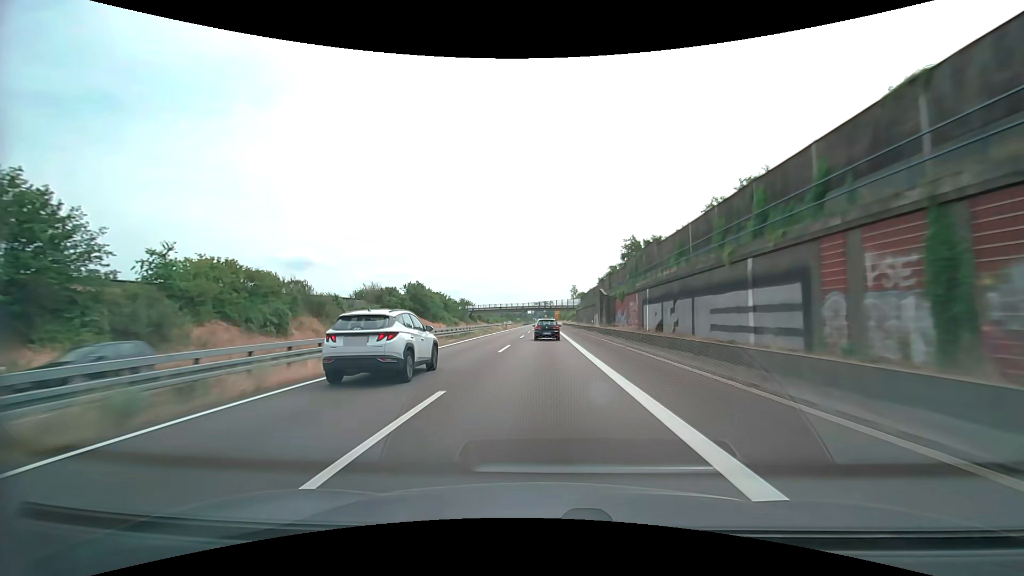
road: trunk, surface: asphalt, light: Day
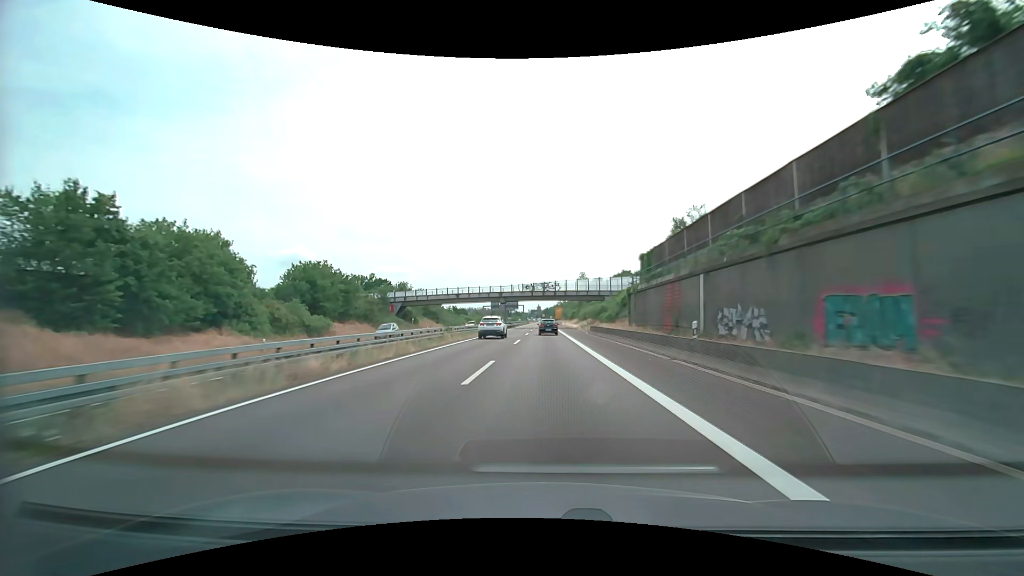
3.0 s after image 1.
(-0.2, +83.0) m; 0°
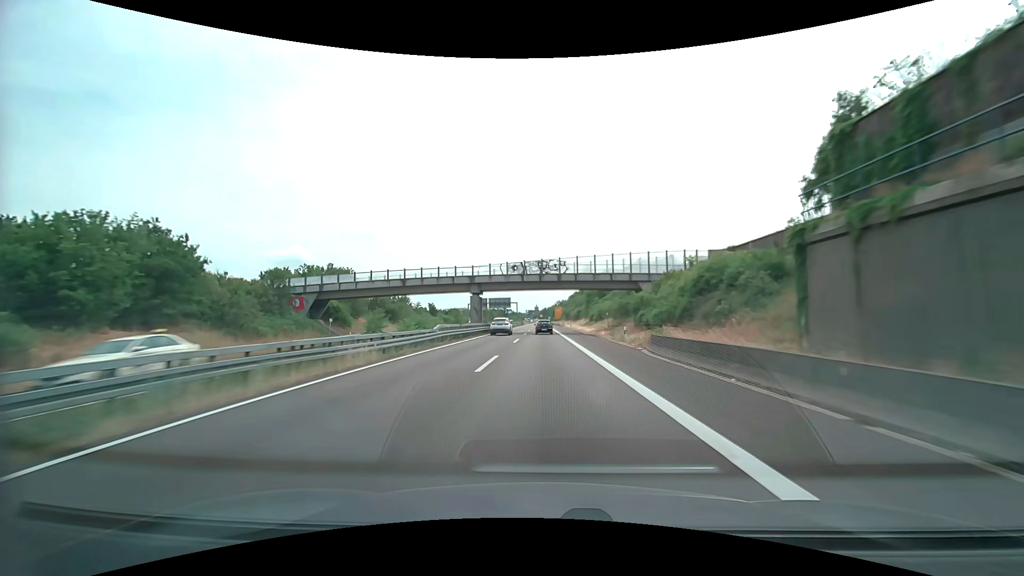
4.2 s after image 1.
(+0.2, +33.2) m; 0°
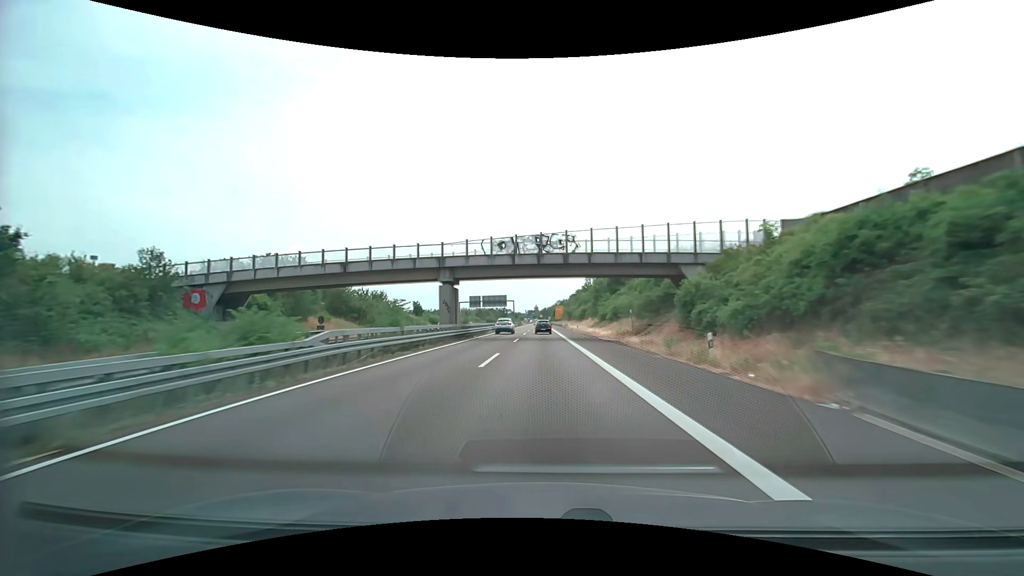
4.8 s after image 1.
(0.0, +16.6) m; 0°
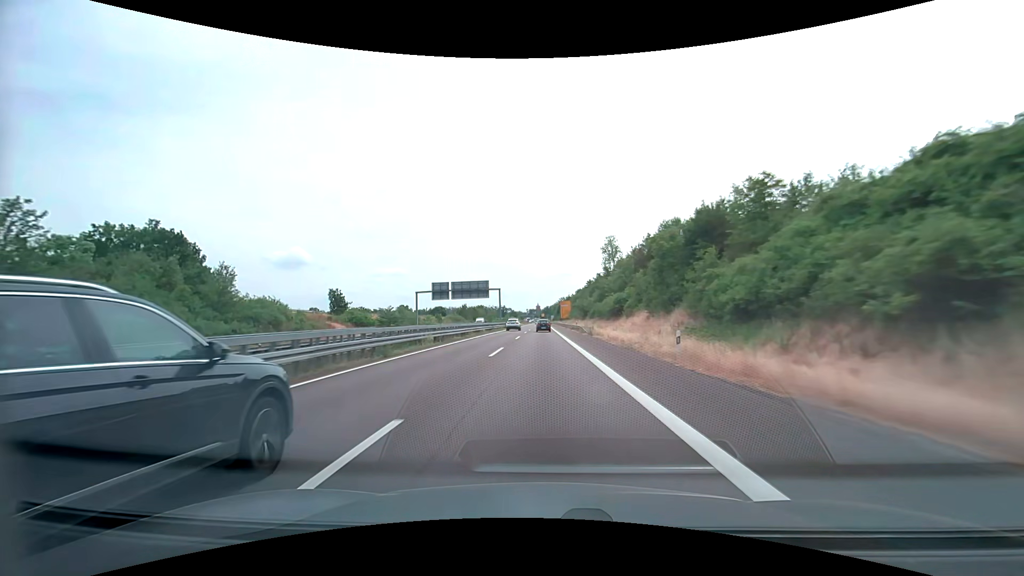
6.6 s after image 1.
(+0.1, +49.8) m; 0°
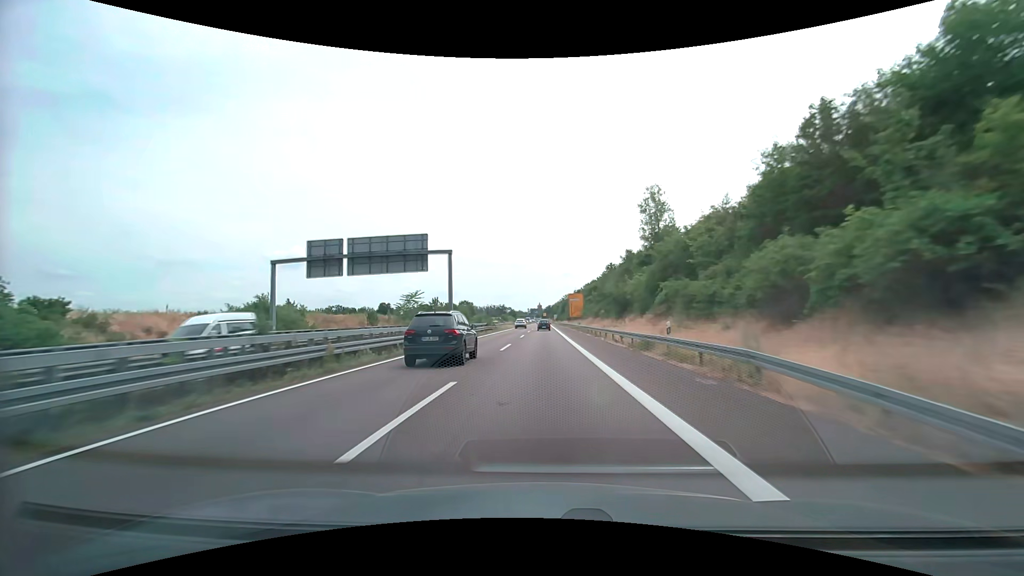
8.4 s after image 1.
(-0.5, +49.8) m; -1°
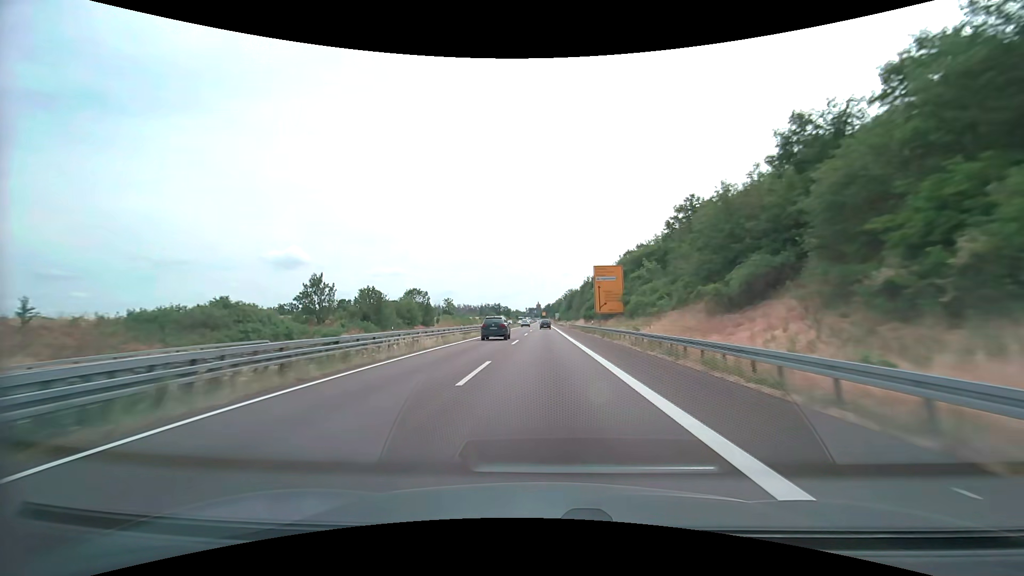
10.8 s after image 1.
(0.0, +66.5) m; 0°
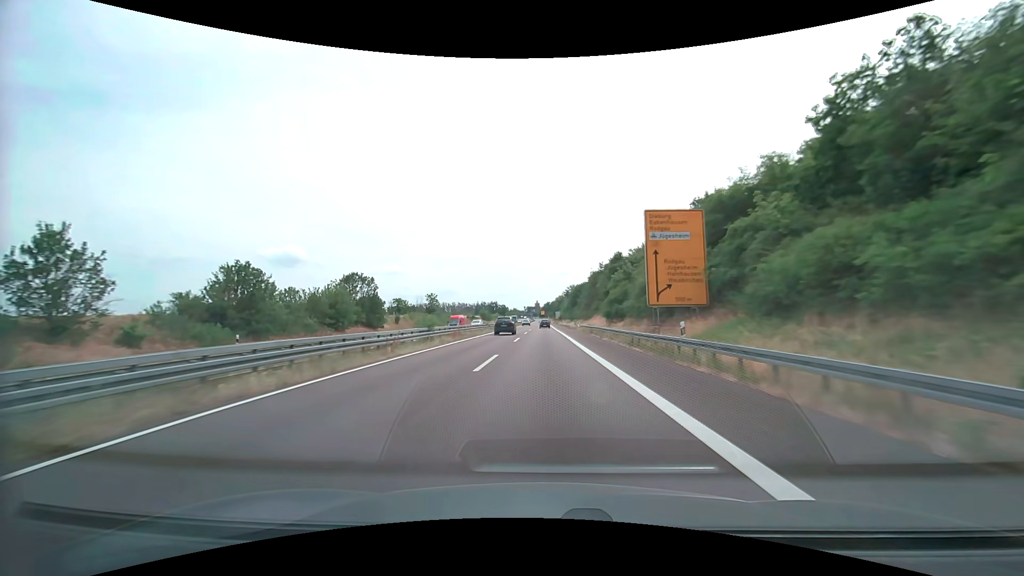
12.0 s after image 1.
(0.0, +33.2) m; 0°
(0, +10) (0, +20) (0, +30) (0, +40) (0, +50) (0, +60) (0, +70) (0, +80) (0, +90) (0, +100) m
